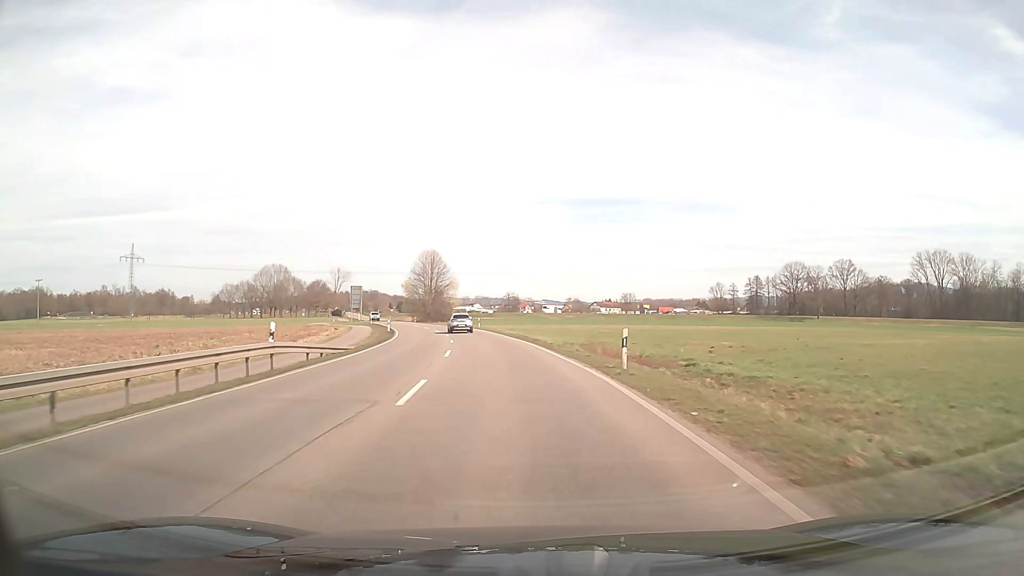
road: secondary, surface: asphalt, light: Day
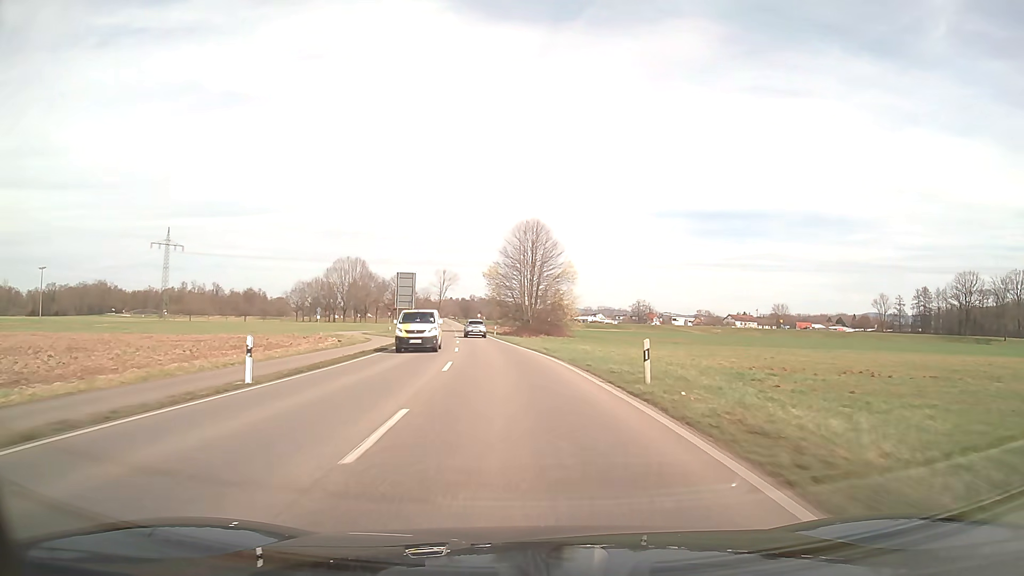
(-4.9, +52.4) m; -10°
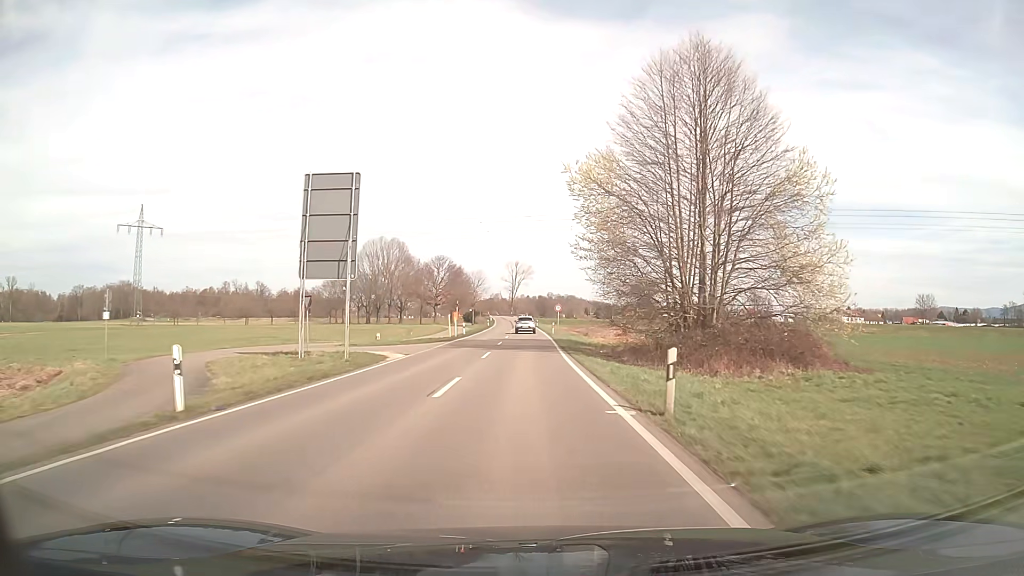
(-4.1, +54.9) m; -7°
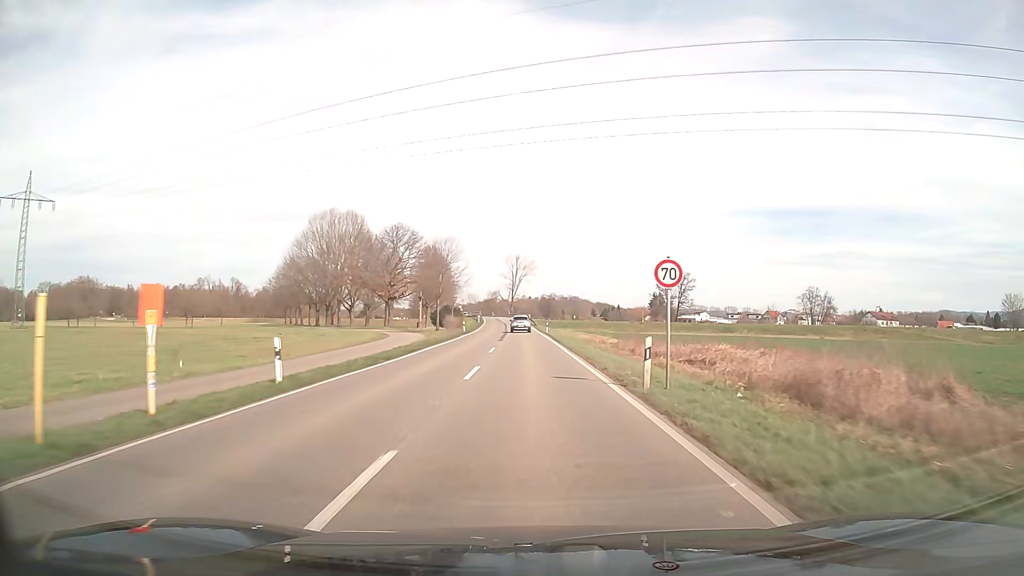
(-0.3, +44.8) m; 0°
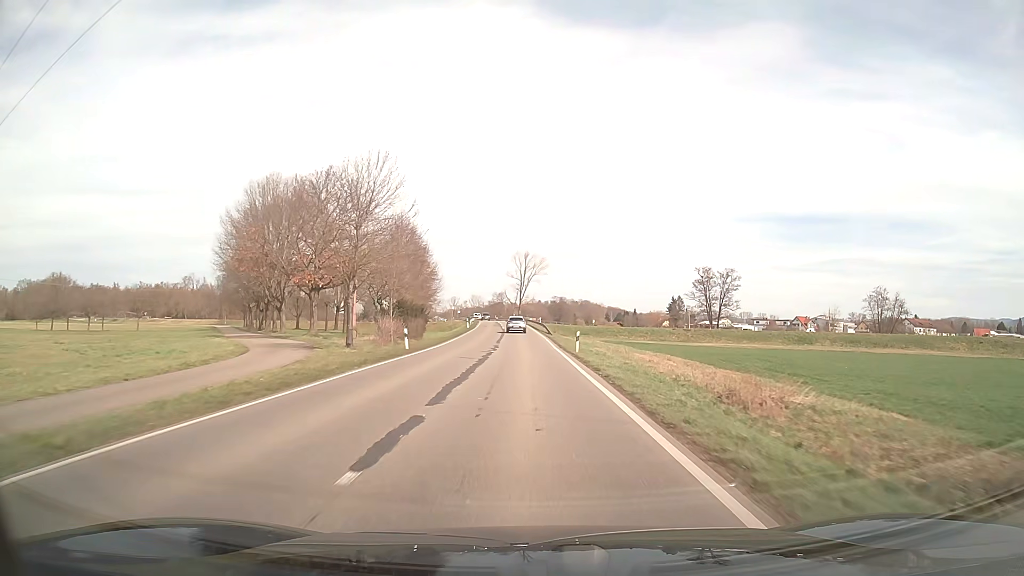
(-0.1, +33.4) m; -1°
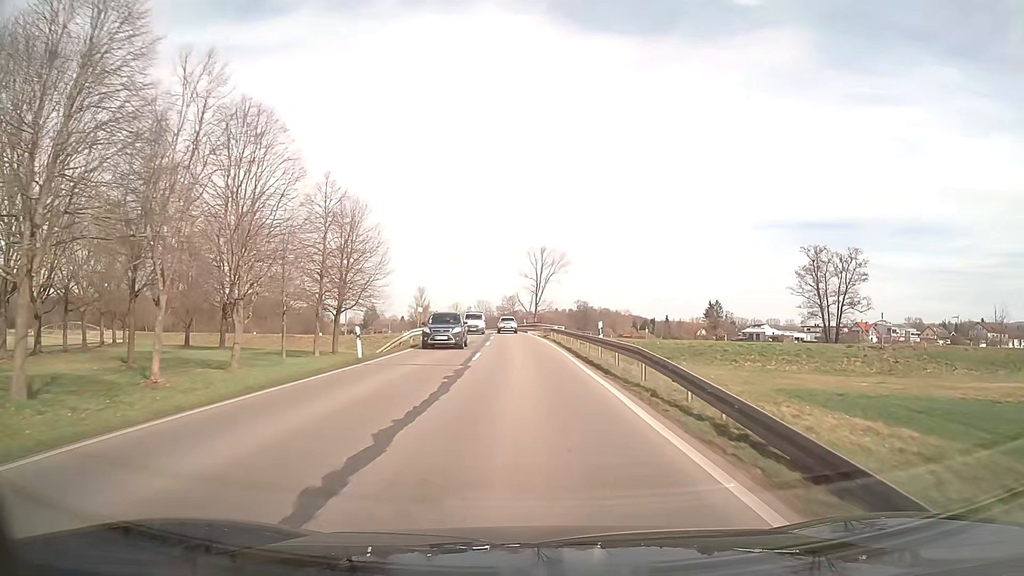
(-0.7, +55.5) m; -2°
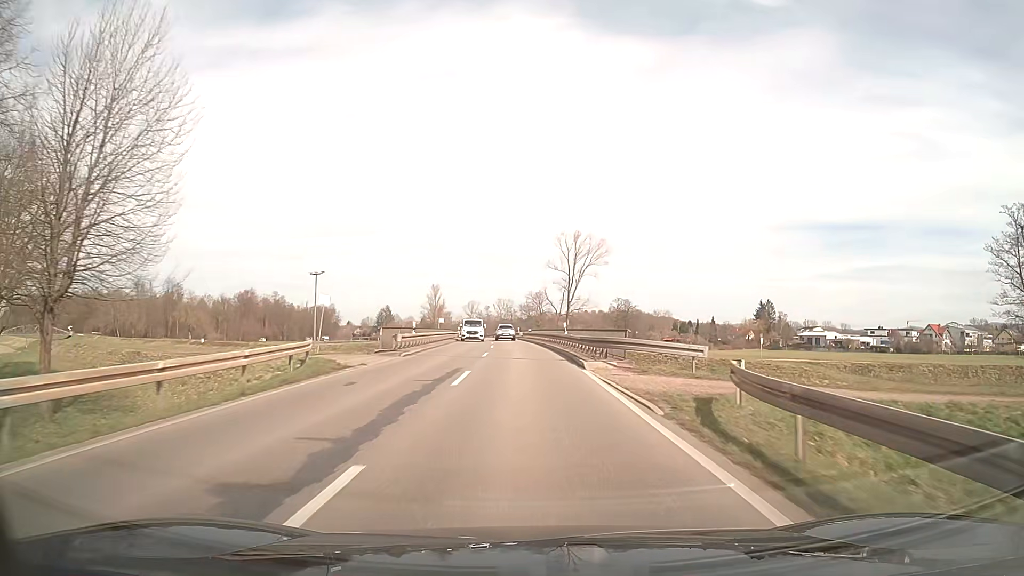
(-0.8, +44.3) m; -2°
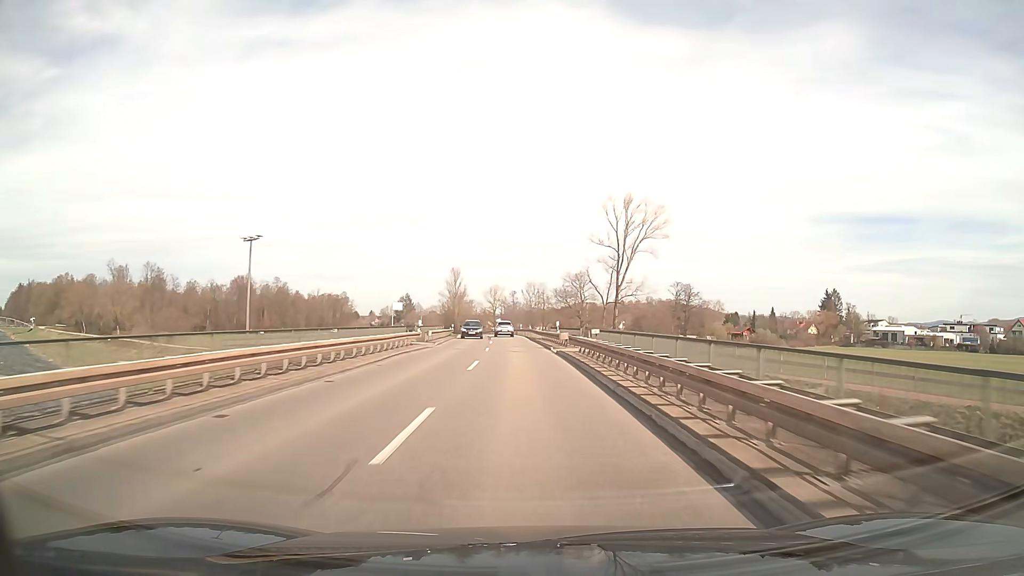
(-1.0, +44.0) m; -3°
(0, +10) (0, +20) (0, +30) (-1, +40) (-1, +50) (-2, +60) (-3, +70) (-3, +80) (-4, +90) (-5, +100) m
